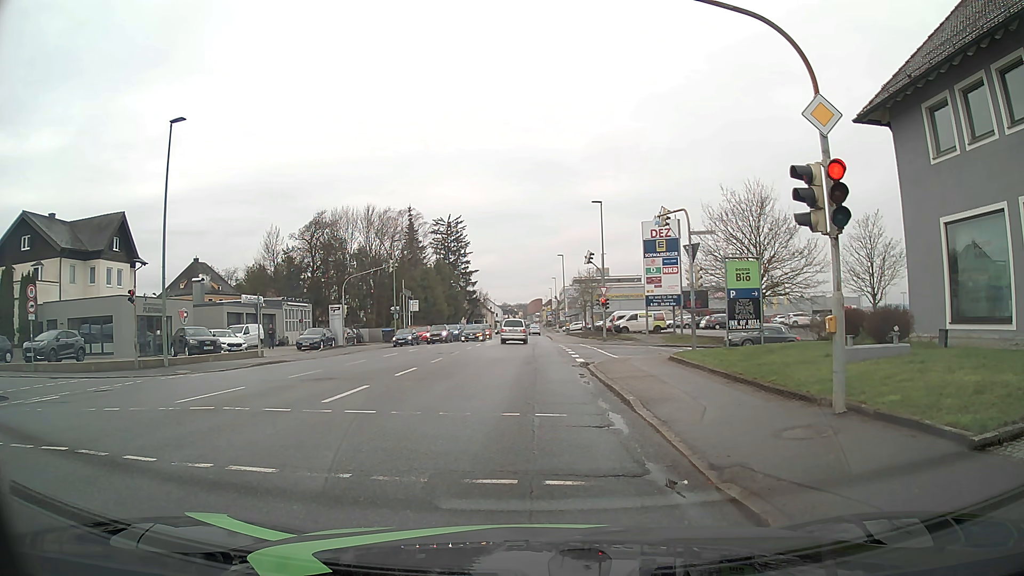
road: tertiary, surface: asphalt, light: Day
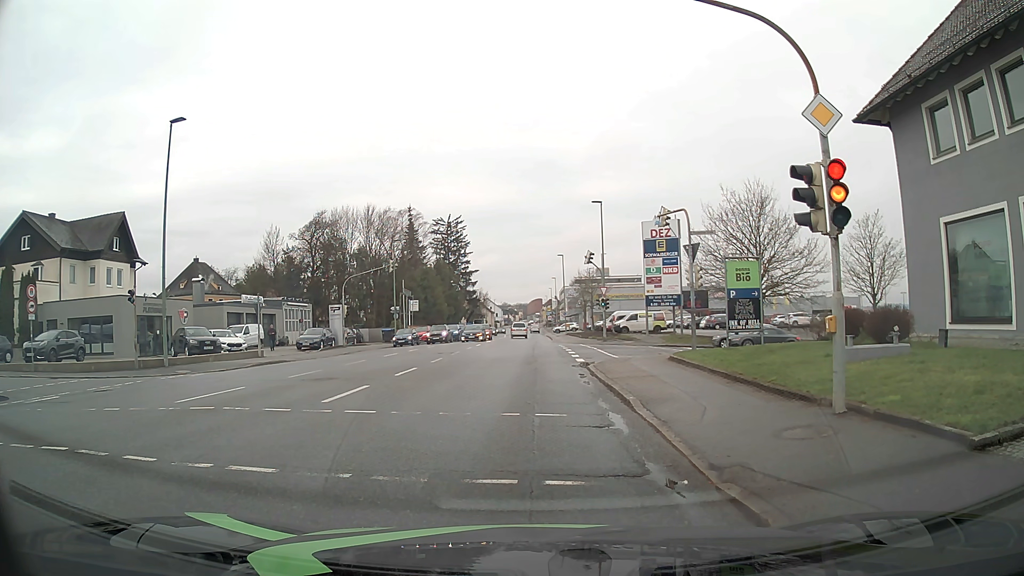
(0.0, 0.0) m; 0°
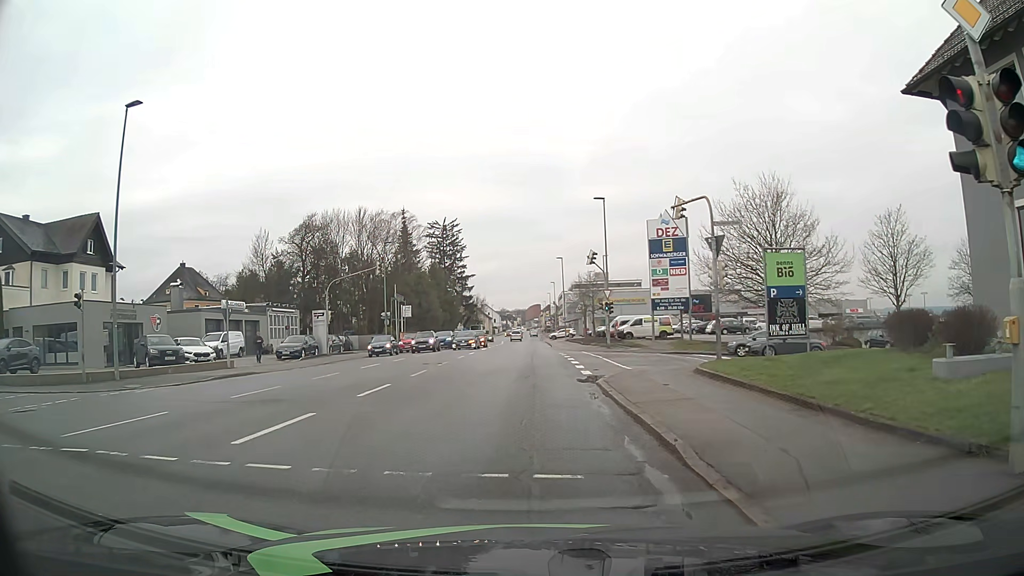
(+0.1, +3.9) m; +2°
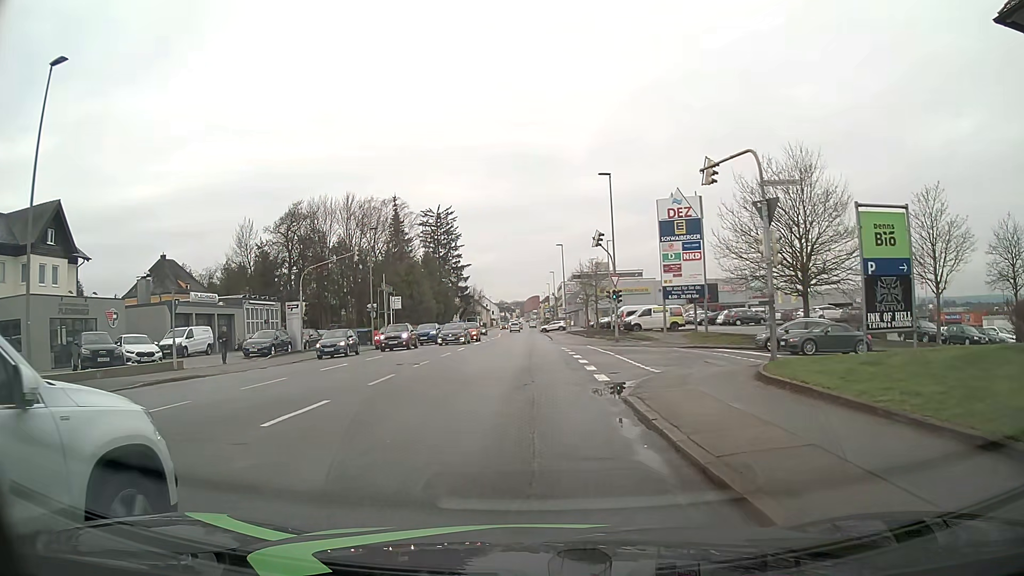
(0.0, +5.2) m; -1°
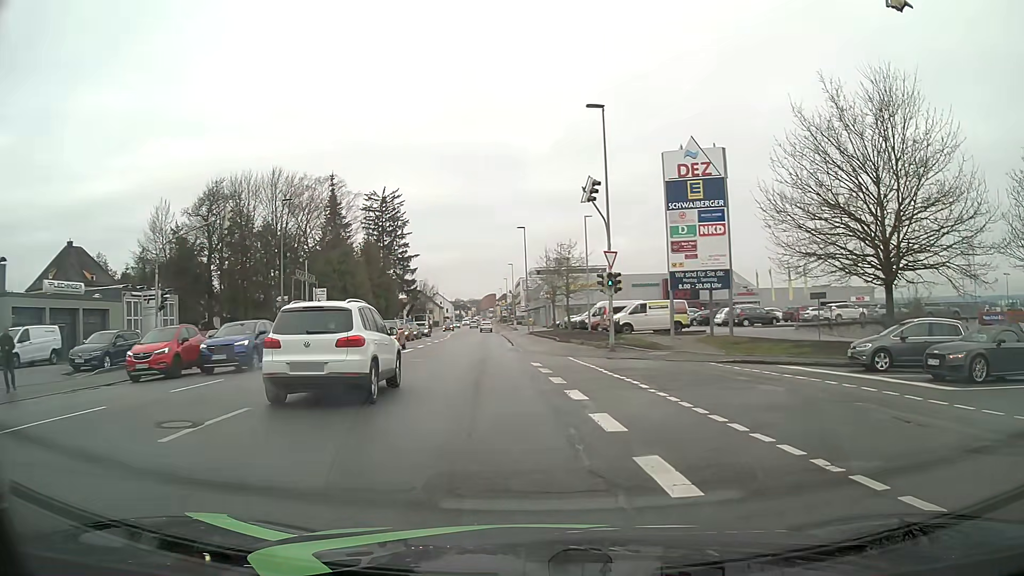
(0.0, +13.4) m; +4°
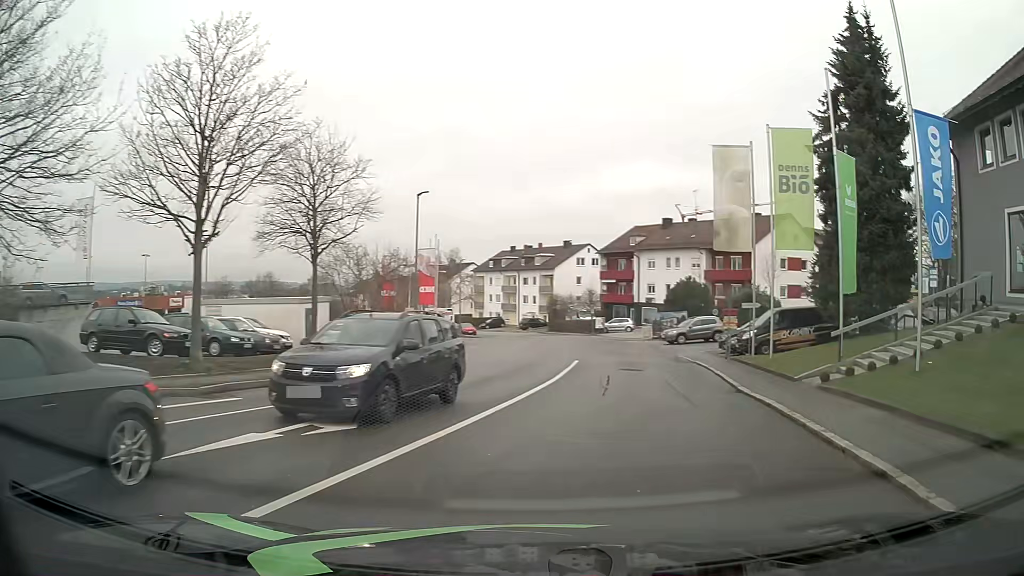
(+7.5, +10.0) m; +76°
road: residential
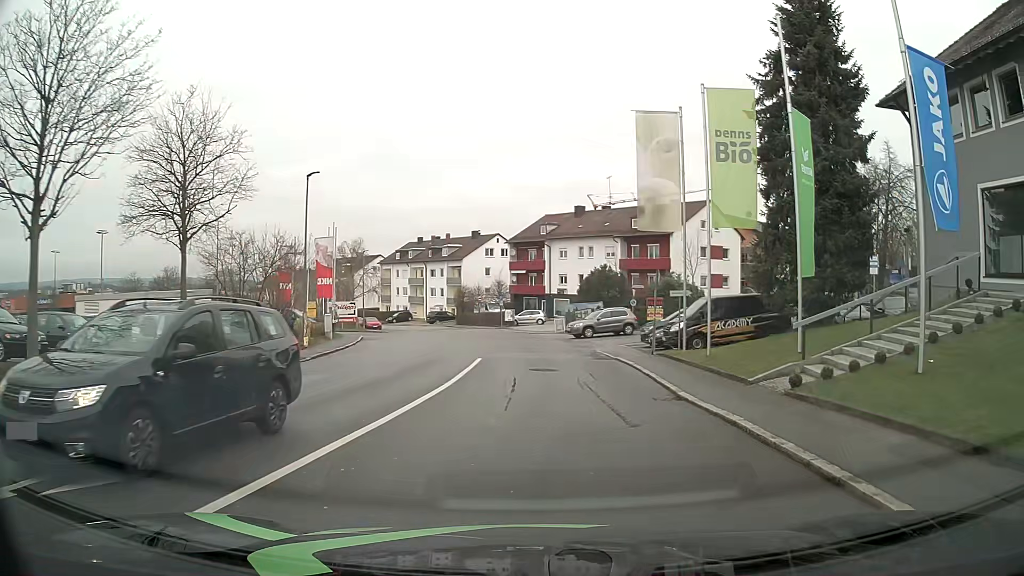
(+0.2, +3.4) m; +7°
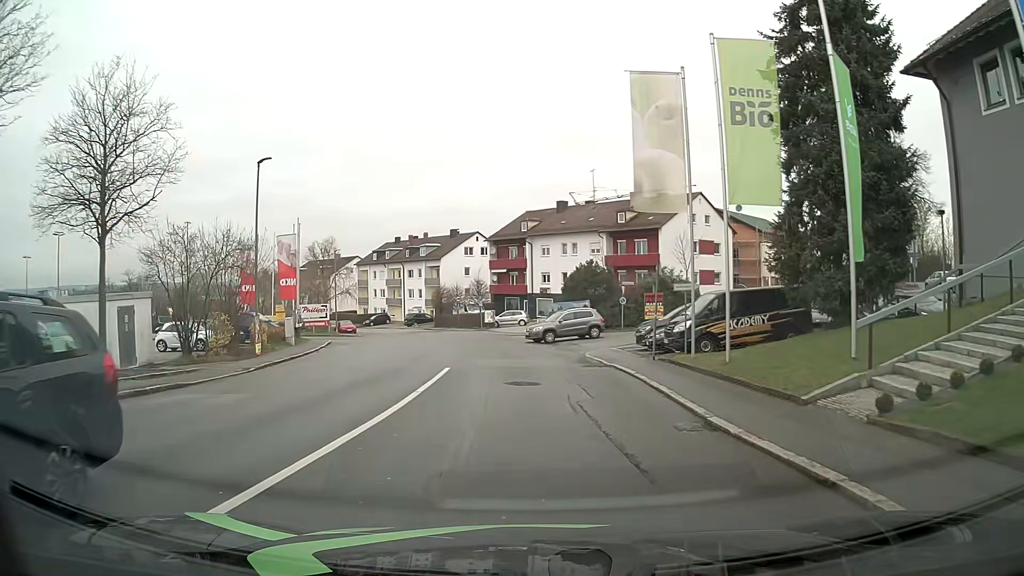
(0.0, +3.8) m; +1°
